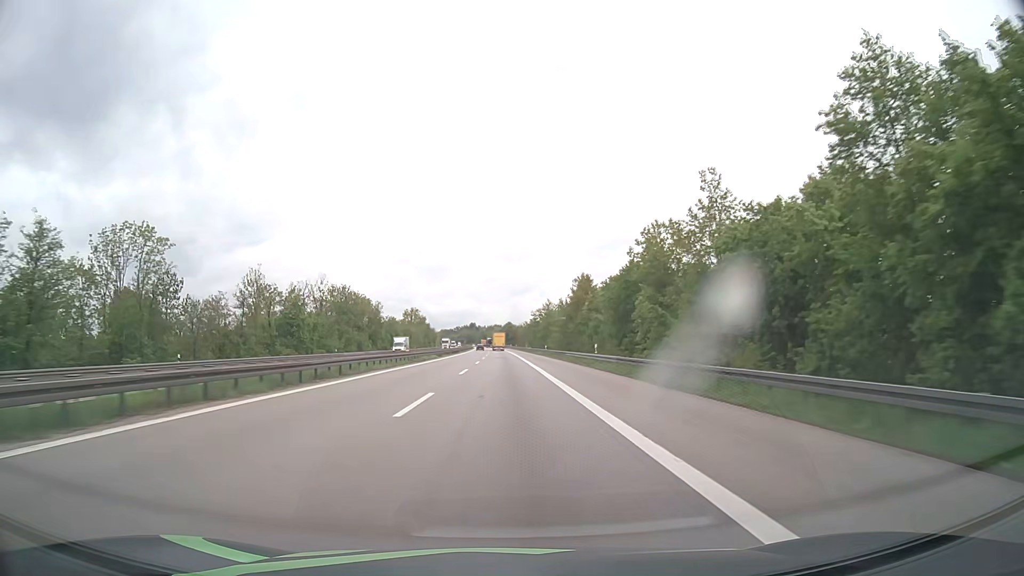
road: motorway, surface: asphalt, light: Day
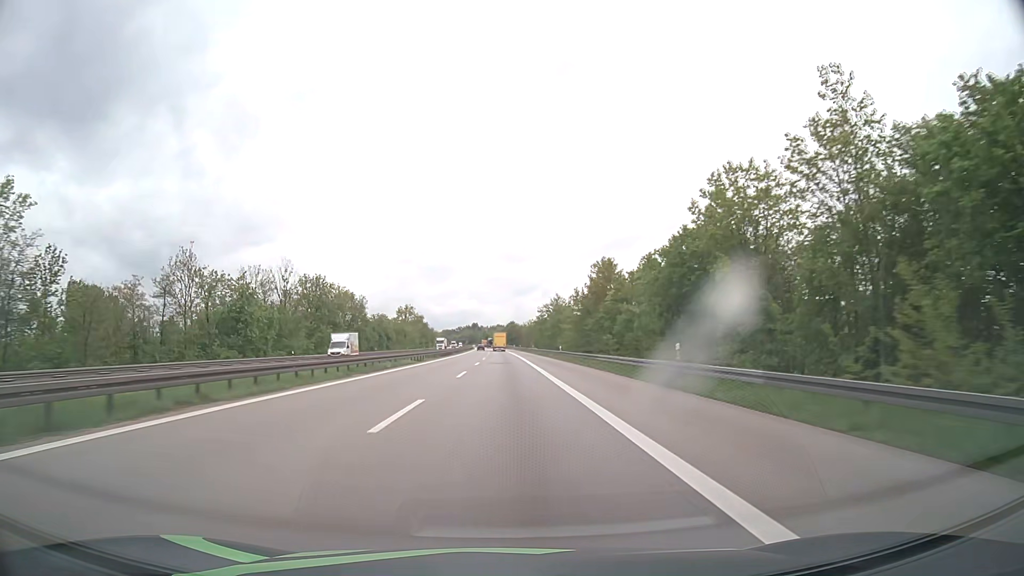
(0.0, +20.6) m; 0°
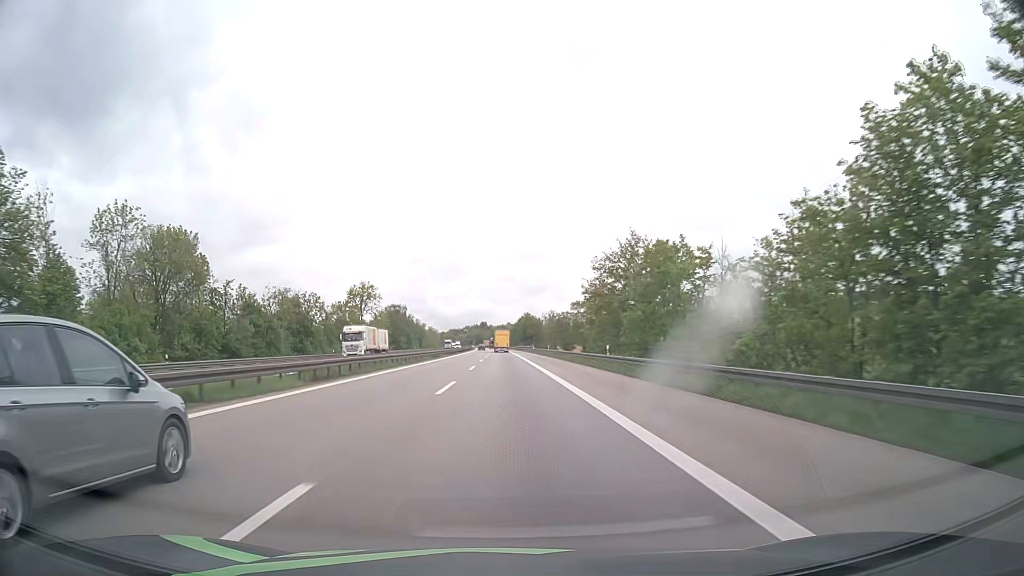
(-0.3, +82.4) m; -1°
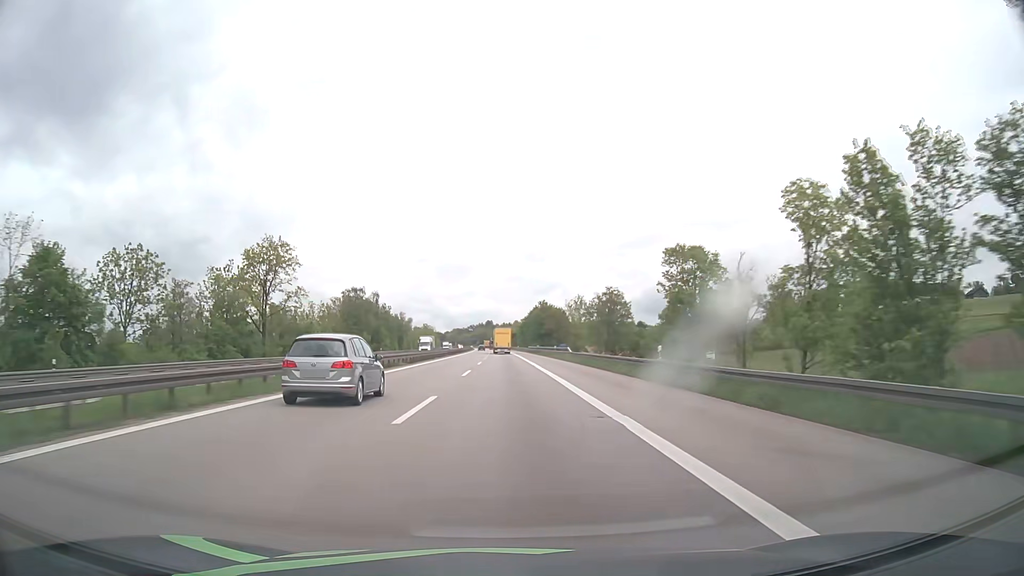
(-0.4, +61.8) m; -1°
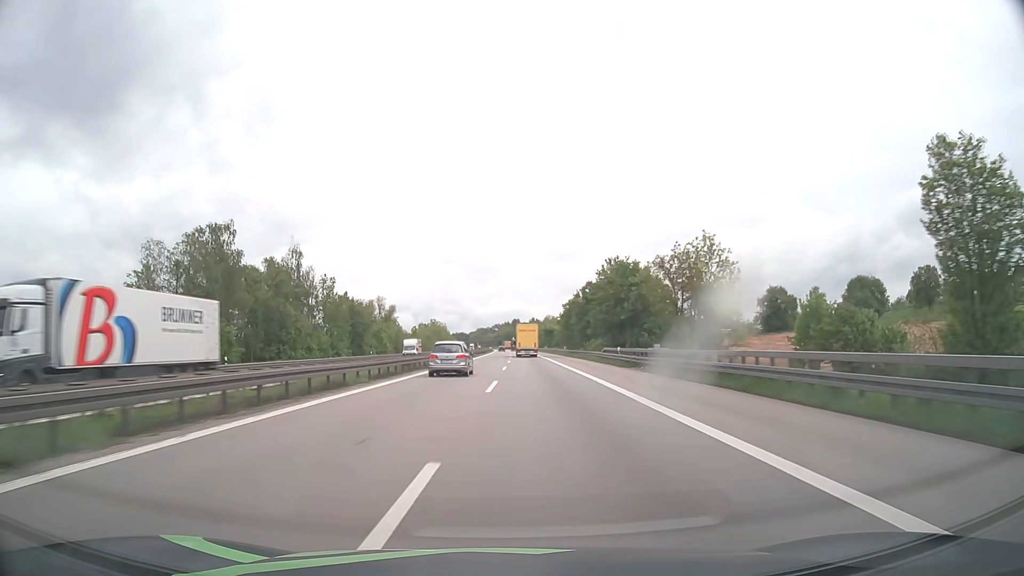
(-1.4, +82.1) m; -2°
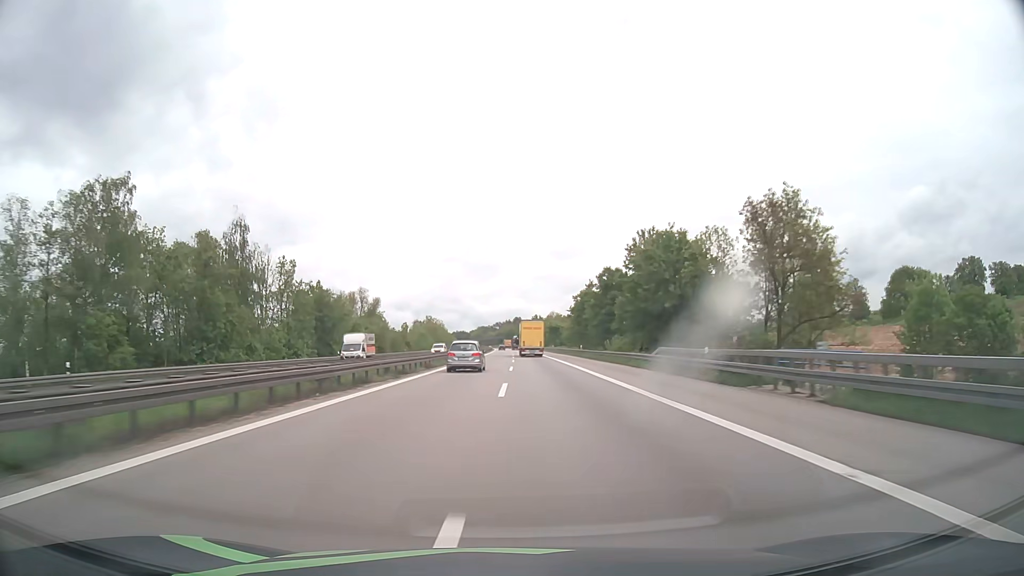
(-0.1, +20.6) m; 0°
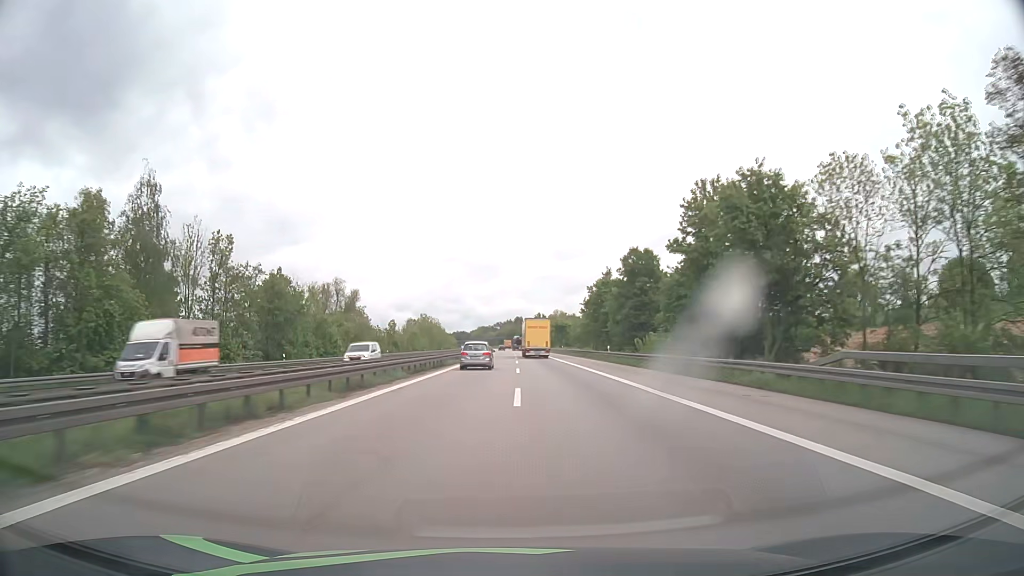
(0.0, +20.6) m; 0°
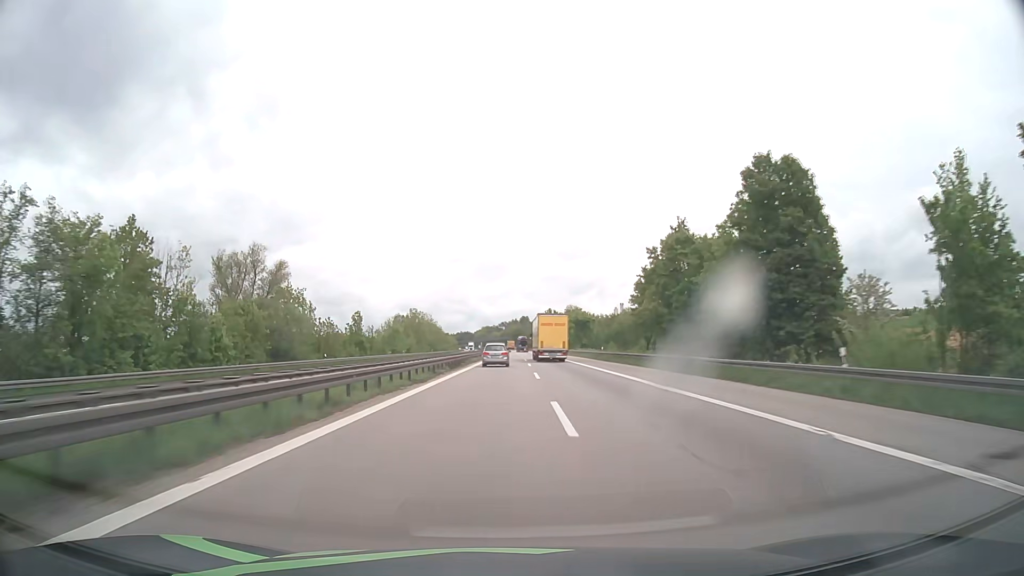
(-0.1, +41.2) m; 0°
(0, +10) (0, +20) (0, +30) (0, +40) (0, +50) (0, +60) (0, +70) (0, +80) (-1, +90) (-1, +100) m
